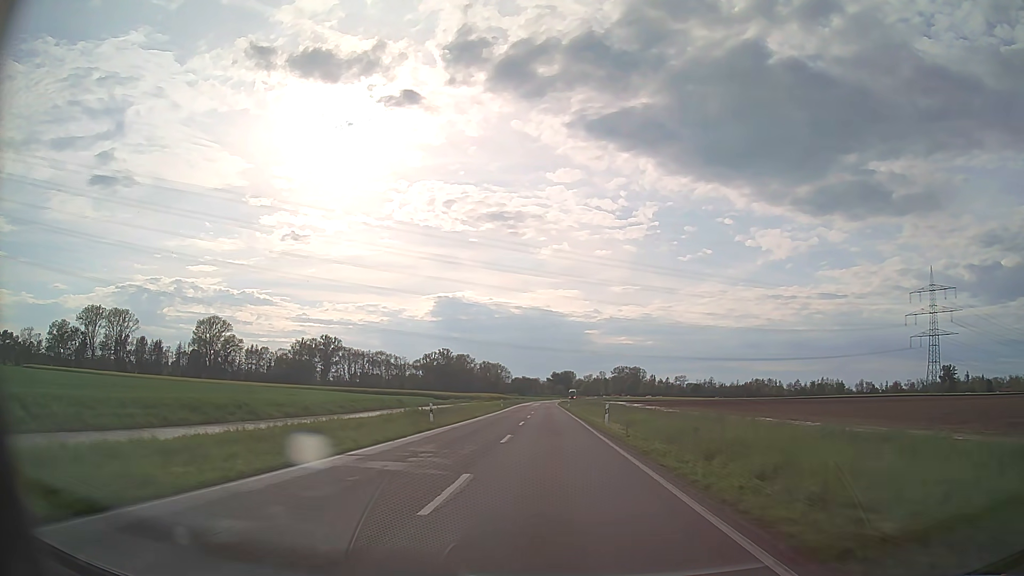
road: tertiary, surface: asphalt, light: Day
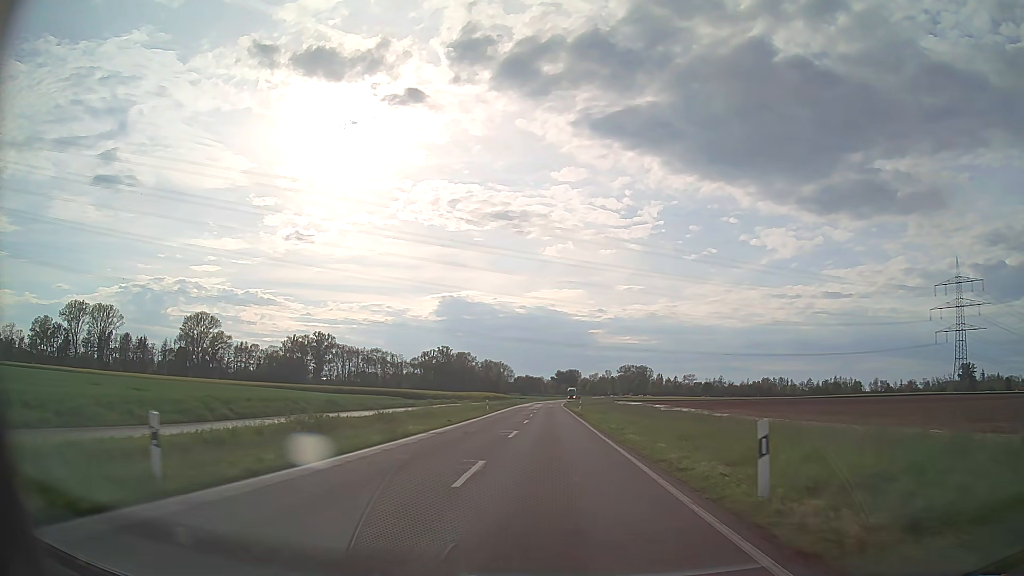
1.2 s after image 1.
(-0.1, +22.1) m; 0°
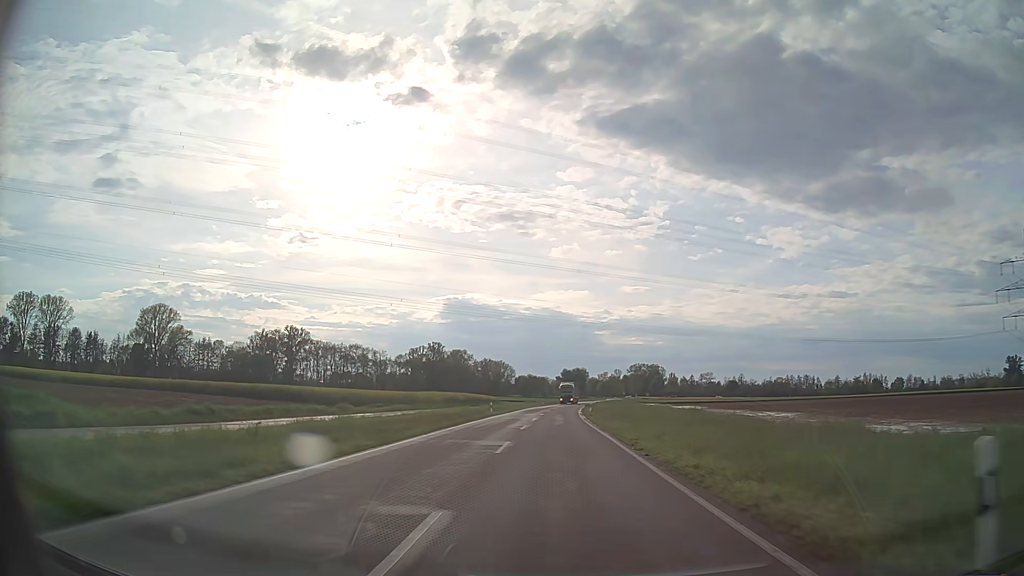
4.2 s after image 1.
(-0.3, +54.8) m; 0°
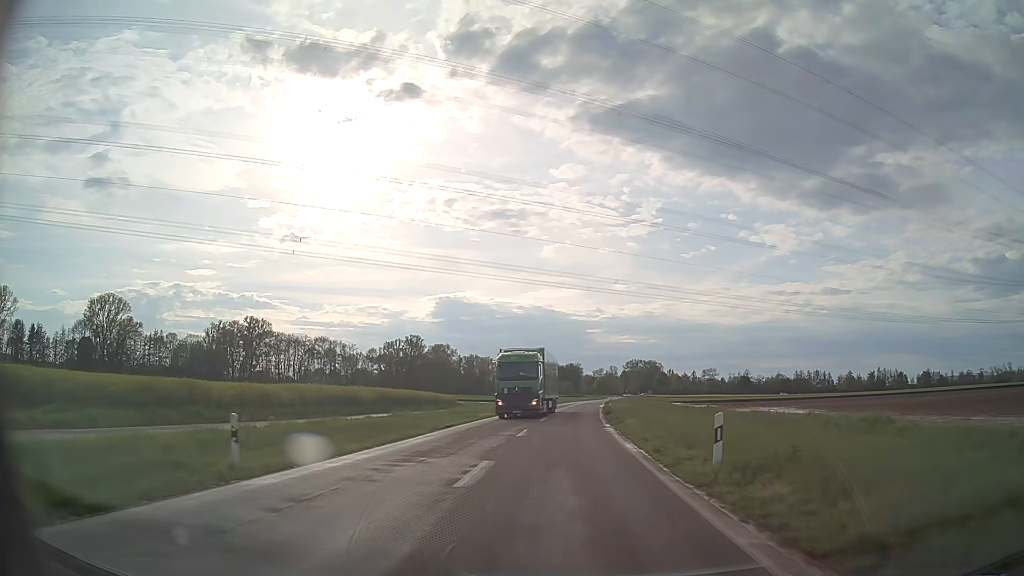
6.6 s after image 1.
(+0.2, +42.7) m; +1°
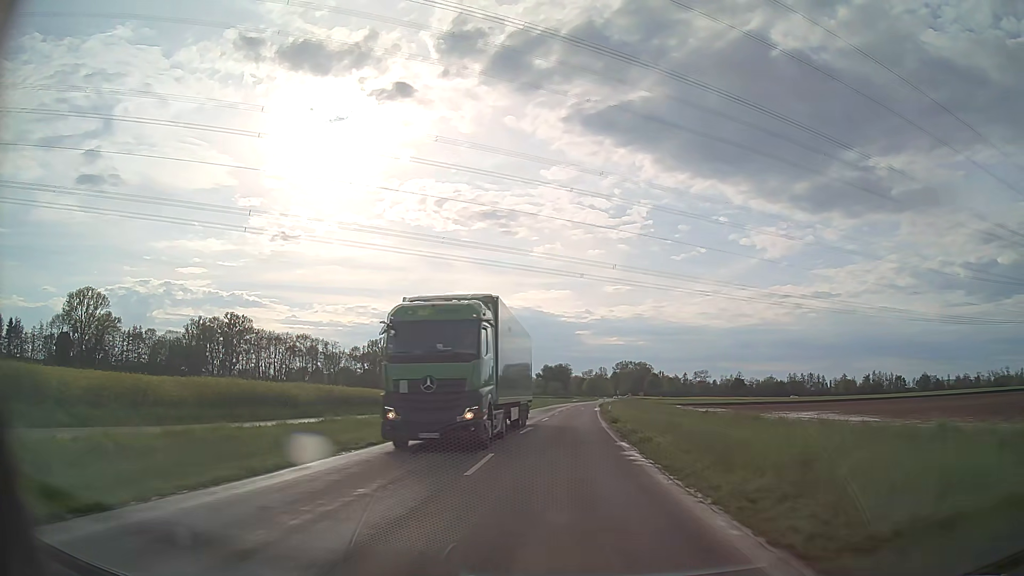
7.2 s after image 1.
(+0.1, +10.5) m; +1°
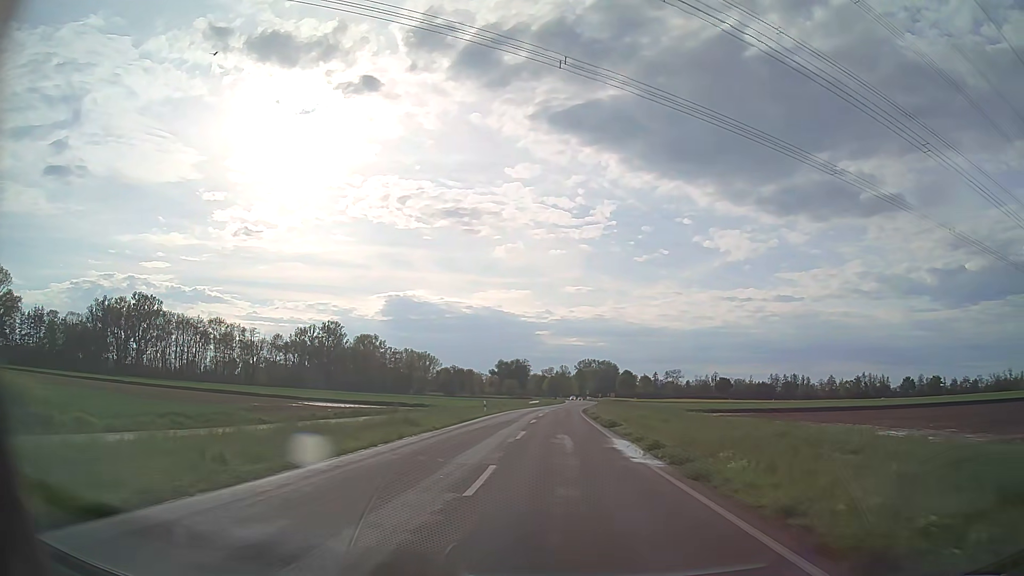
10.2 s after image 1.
(+1.4, +51.0) m; +4°
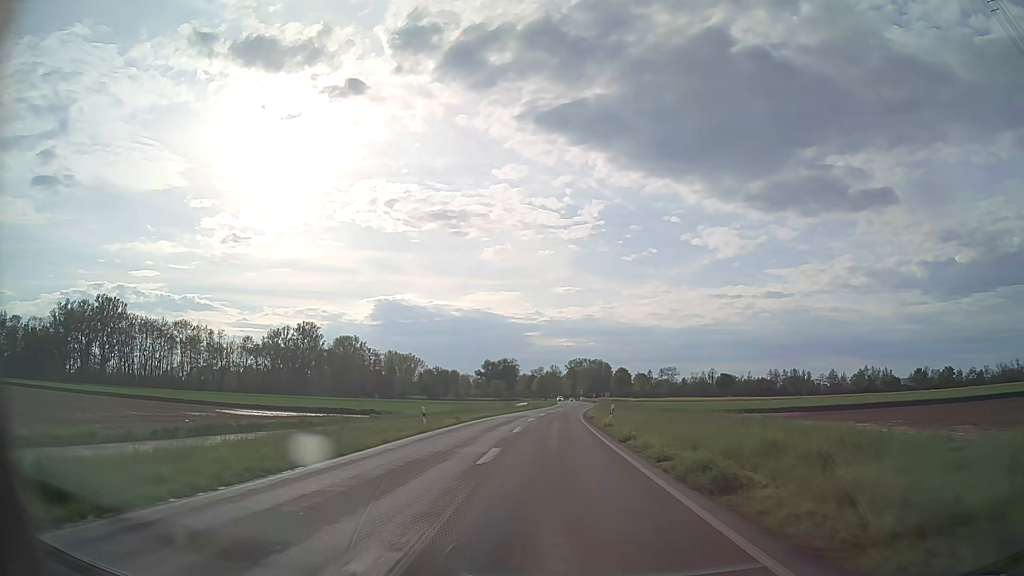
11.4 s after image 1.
(+0.2, +19.9) m; 0°
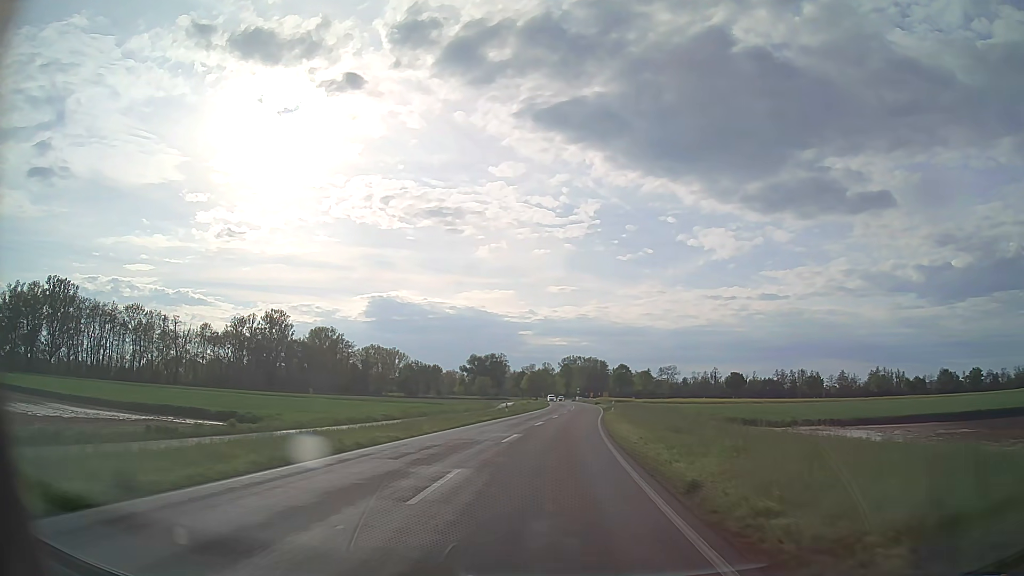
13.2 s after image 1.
(+0.4, +29.3) m; +1°
(0, +10) (0, +20) (+1, +30) (+1, +40) (+2, +50) (+2, +60) (+3, +70) (+3, +80) (+4, +90) (+4, +100) m
